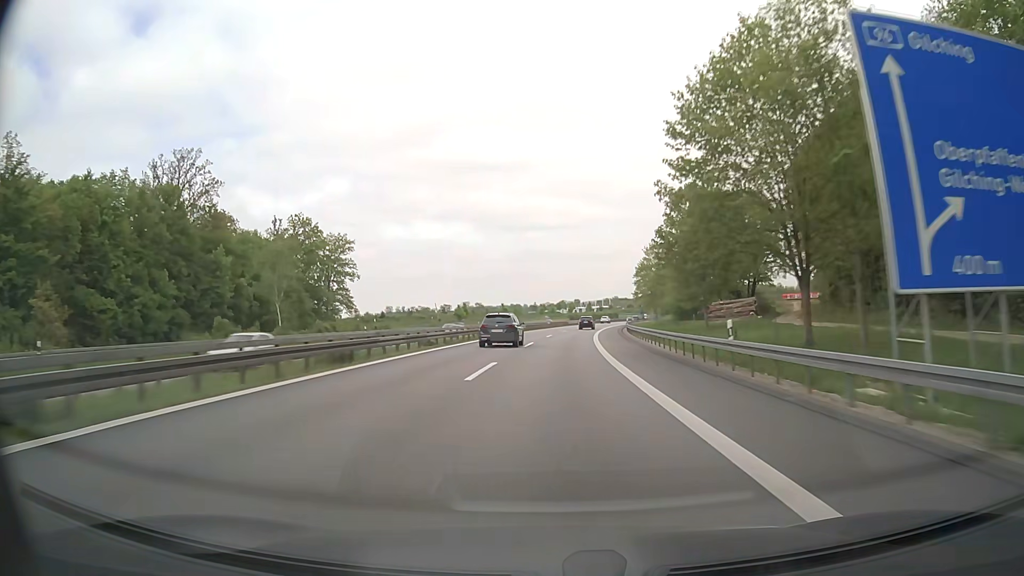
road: motorway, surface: asphalt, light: Day
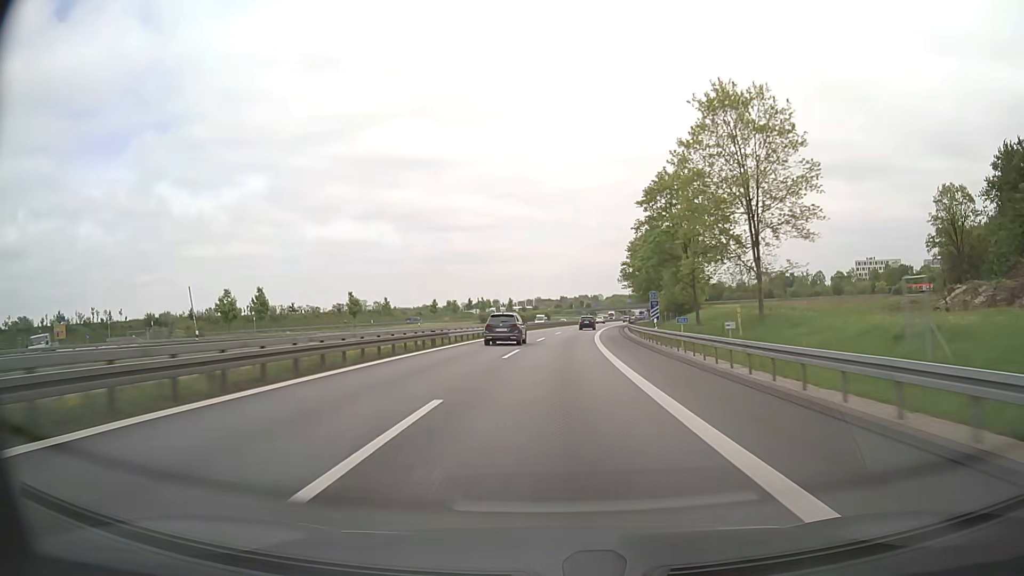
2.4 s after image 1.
(+4.7, +82.1) m; +7°
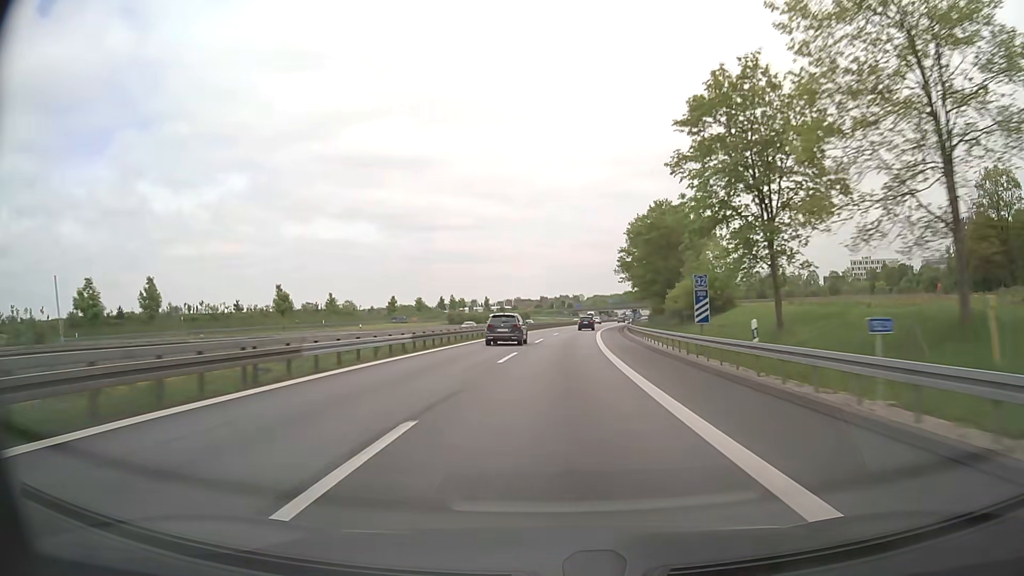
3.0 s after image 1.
(+0.3, +20.4) m; +2°
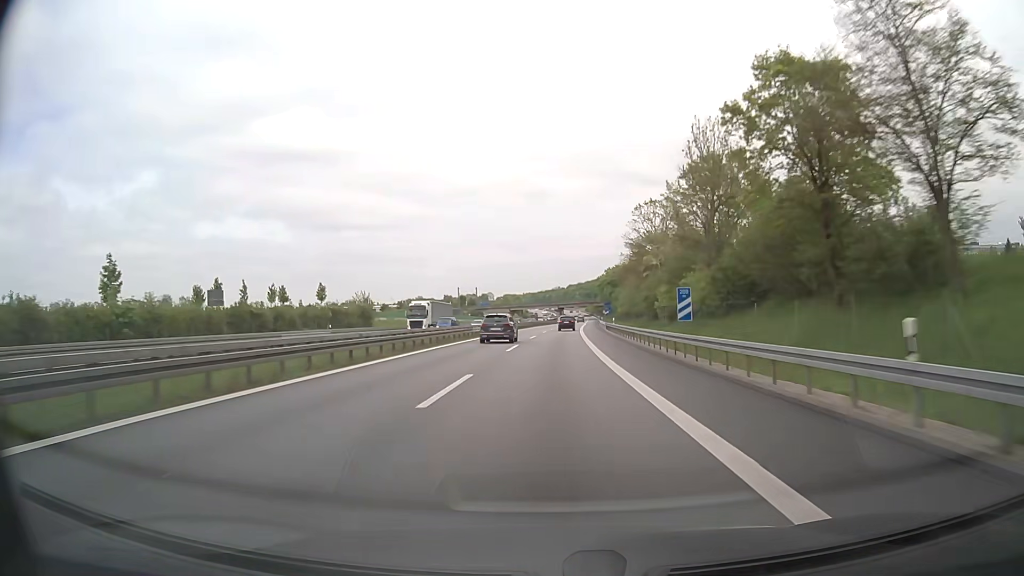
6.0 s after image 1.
(+7.5, +100.7) m; +8°
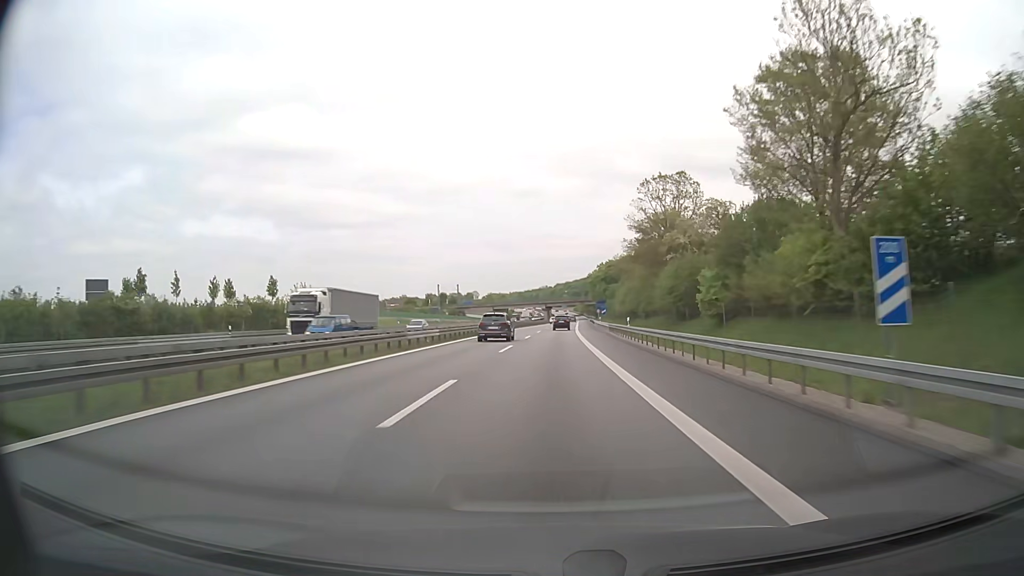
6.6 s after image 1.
(+0.2, +20.1) m; +1°
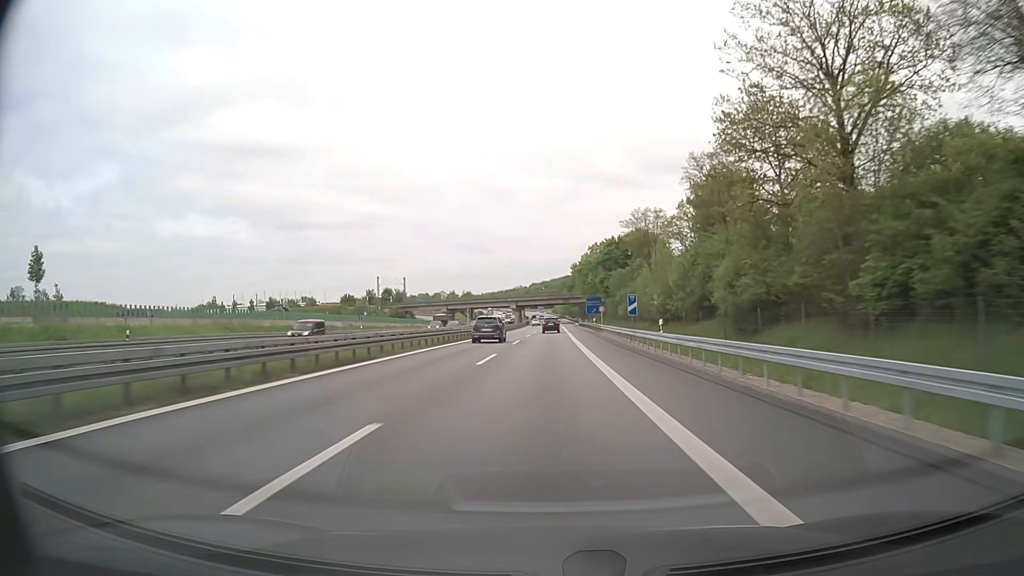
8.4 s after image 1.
(+1.4, +60.2) m; +2°
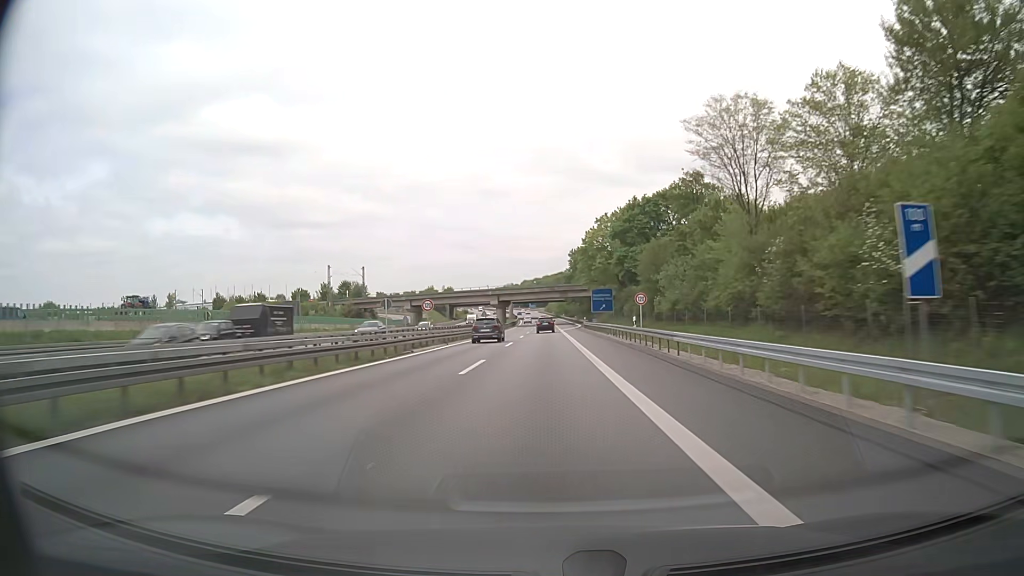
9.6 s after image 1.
(+0.3, +40.0) m; +1°
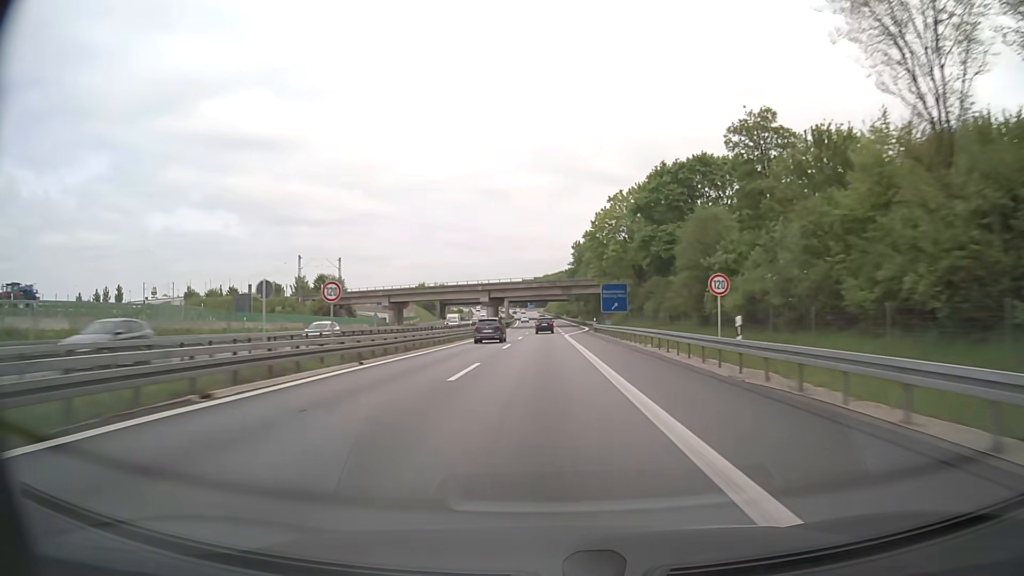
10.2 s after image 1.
(0.0, +20.0) m; 0°
(0, +10) (0, +20) (0, +30) (0, +40) (0, +50) (0, +60) (0, +70) (0, +80) (0, +90) (0, +100) m
